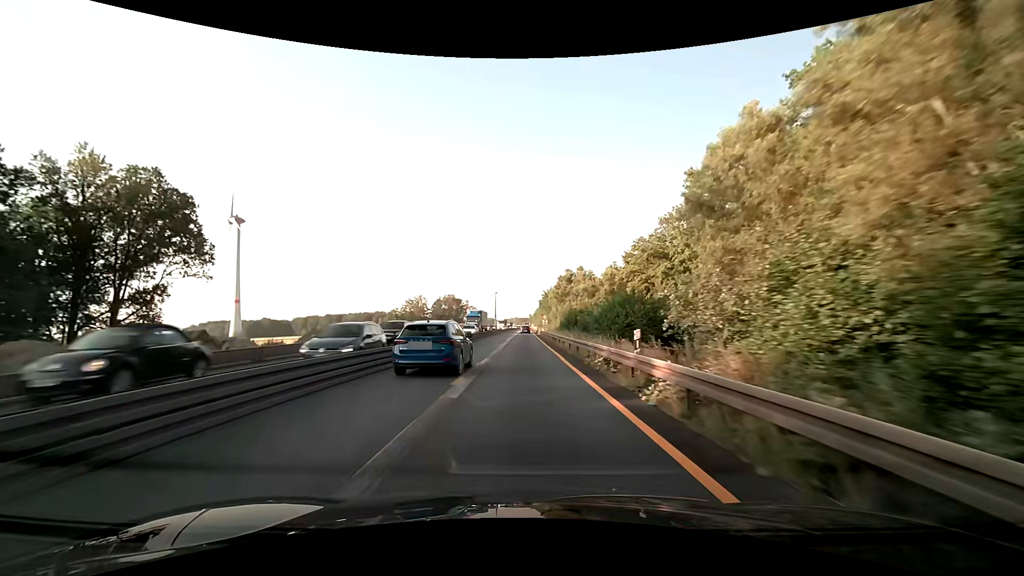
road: motorway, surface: asphalt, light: Day
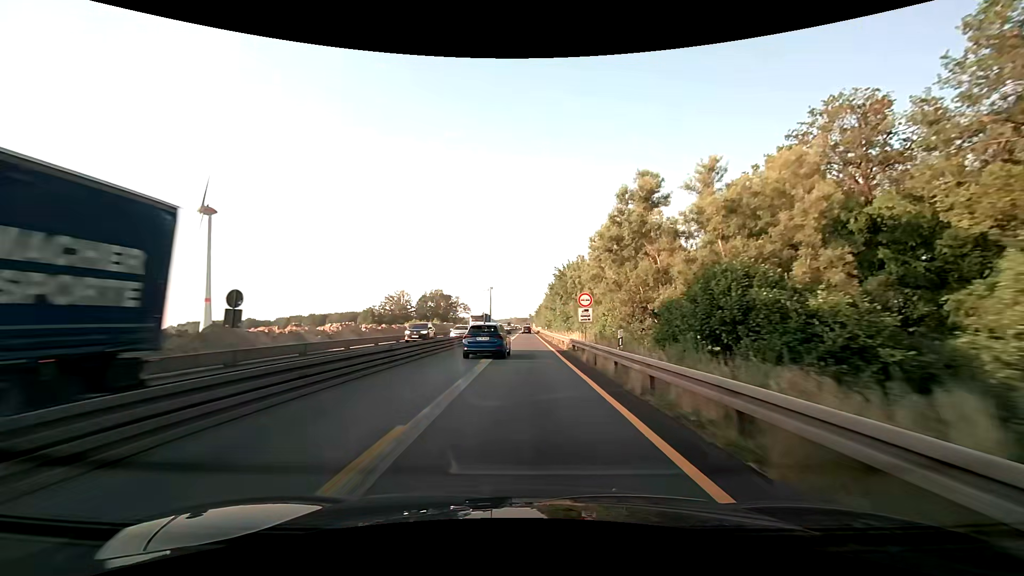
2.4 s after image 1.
(-0.1, +50.2) m; 0°
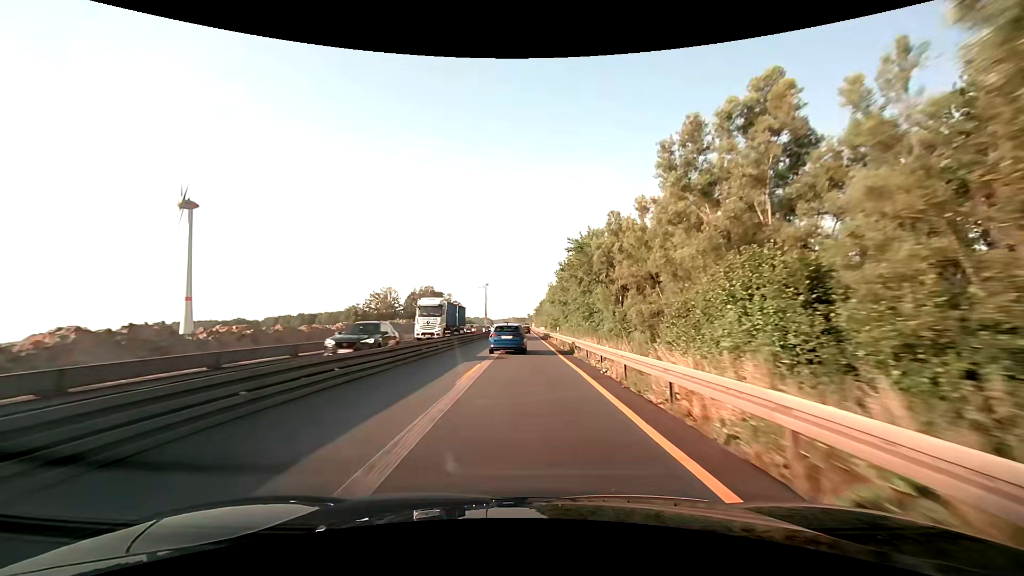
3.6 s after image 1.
(0.0, +25.1) m; 0°
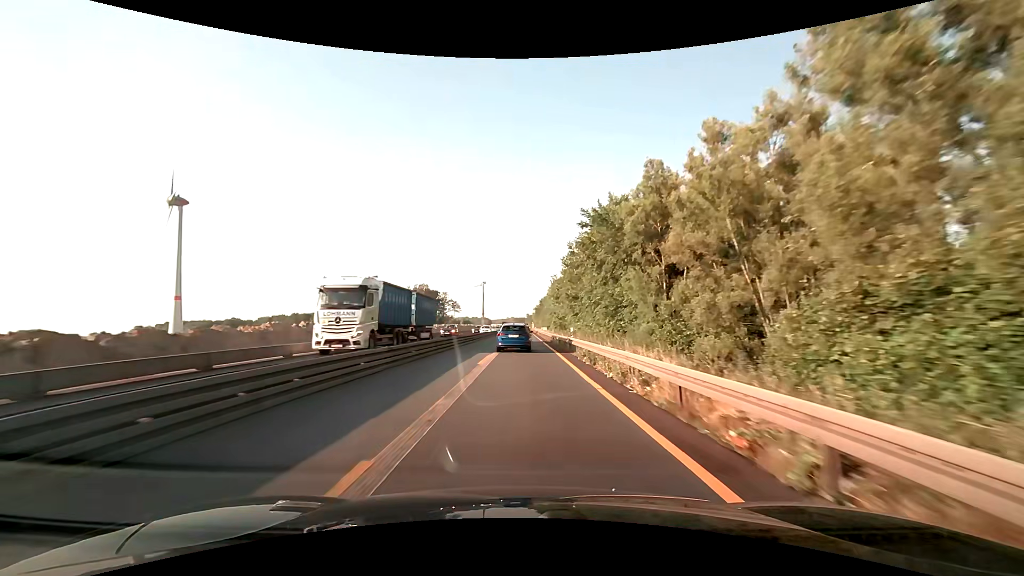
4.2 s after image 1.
(0.0, +12.6) m; 0°
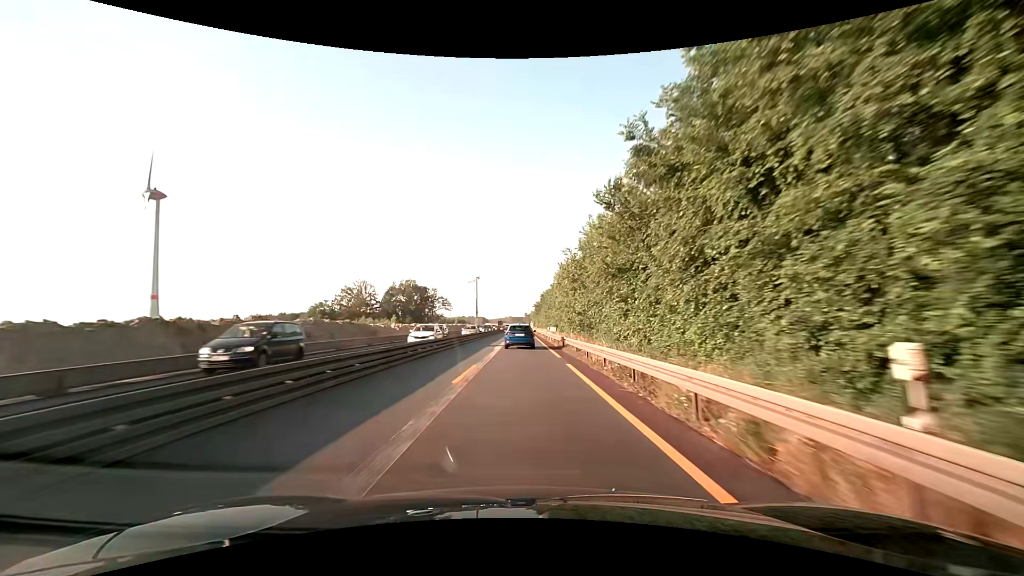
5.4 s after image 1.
(+0.1, +25.1) m; 0°
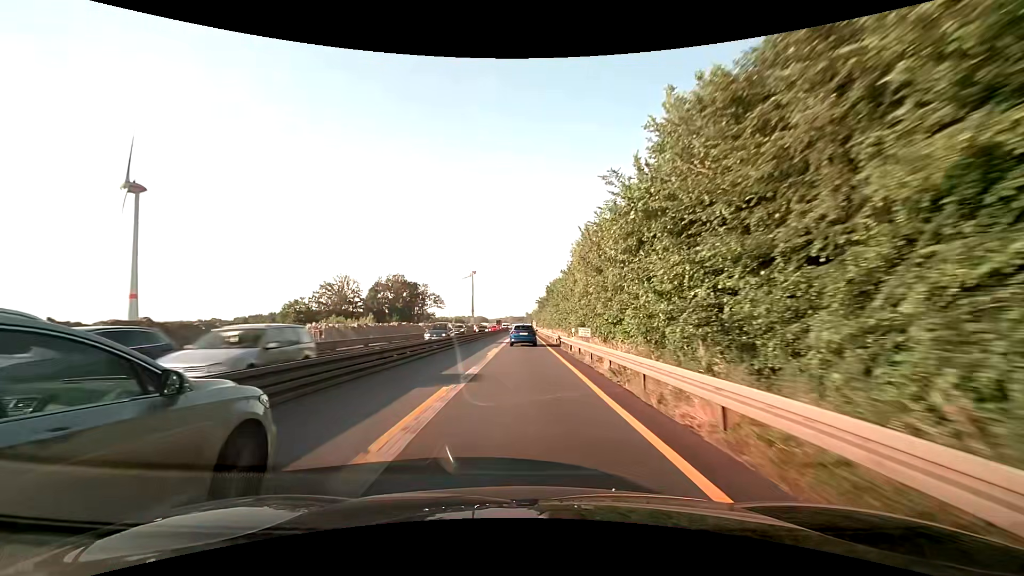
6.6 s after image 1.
(+0.1, +25.1) m; 0°
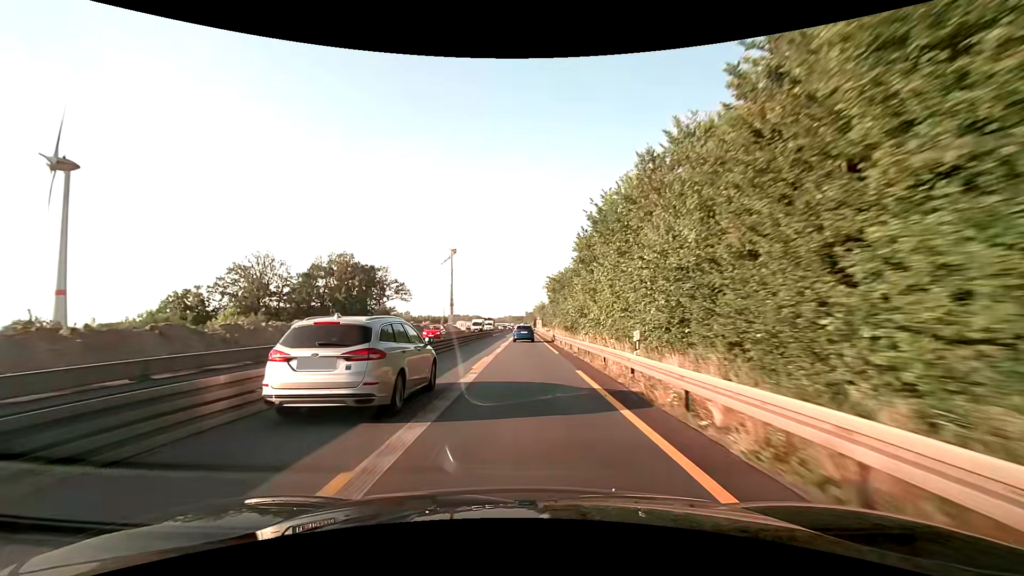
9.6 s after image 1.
(0.0, +62.8) m; 0°
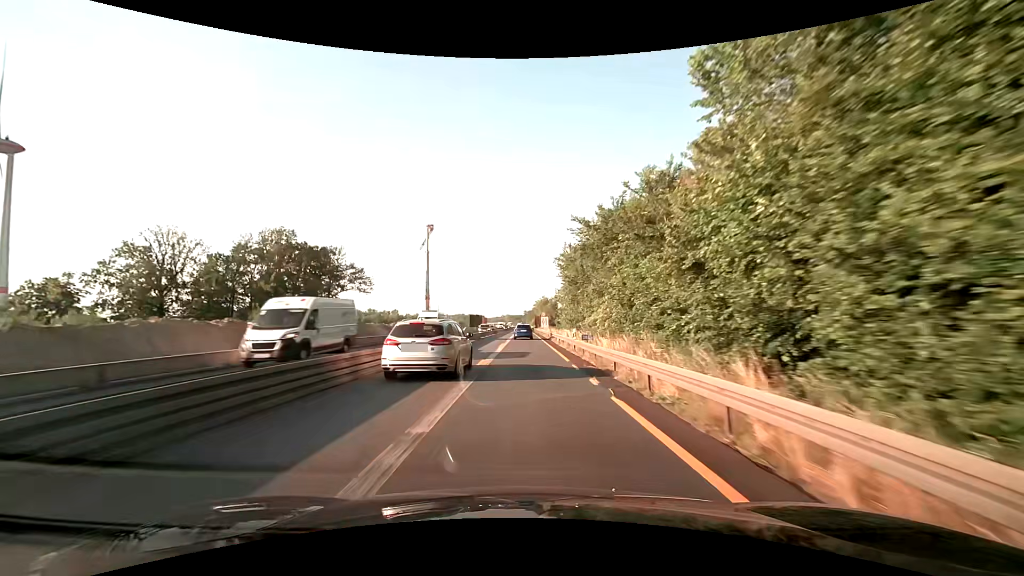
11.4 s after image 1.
(0.0, +37.6) m; 0°
(0, +10) (0, +20) (0, +30) (0, +40) (0, +50) (0, +60) (0, +70) (0, +80) (0, +90) (0, +100) m
